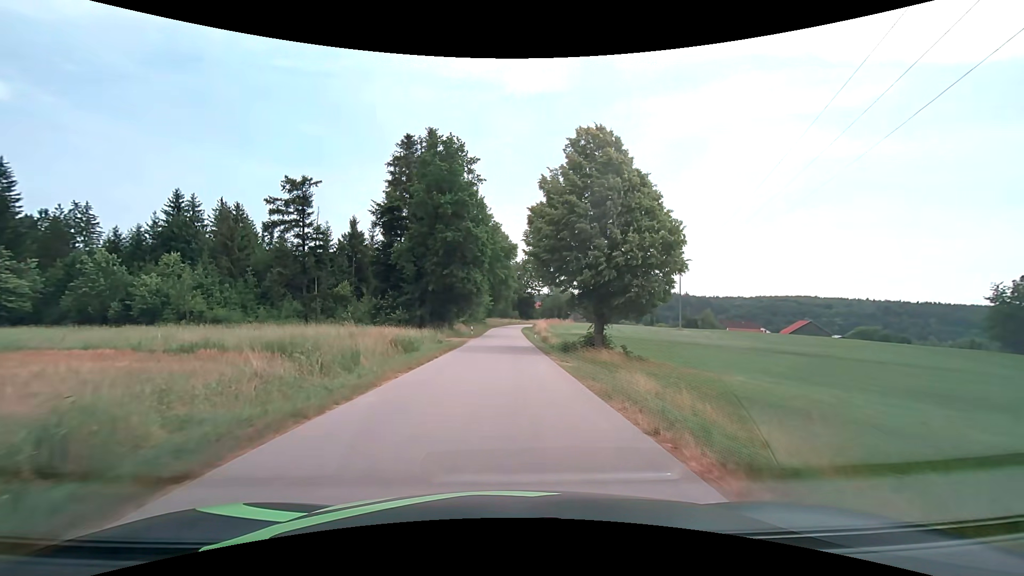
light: Day
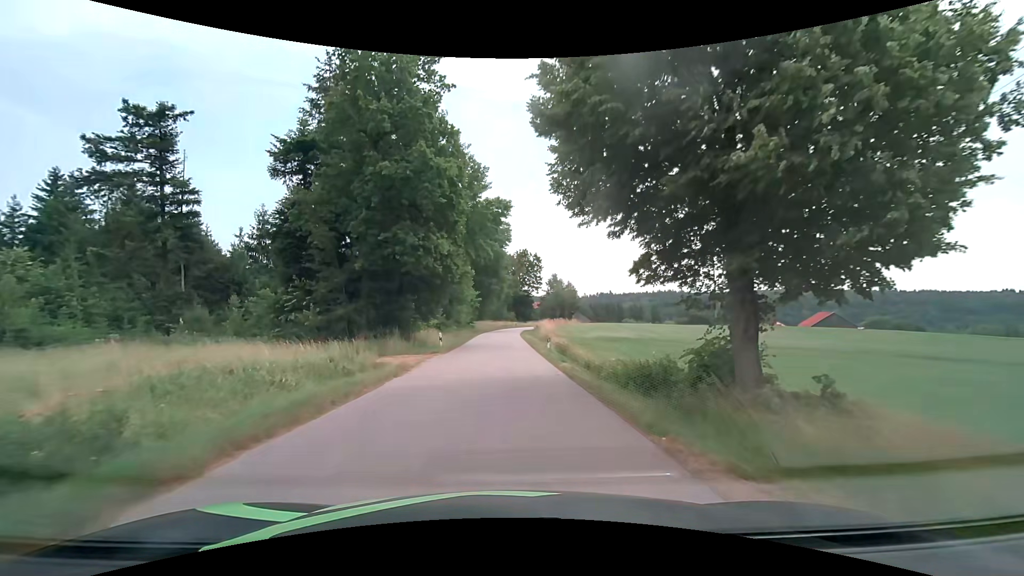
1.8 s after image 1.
(0.0, +19.2) m; 0°
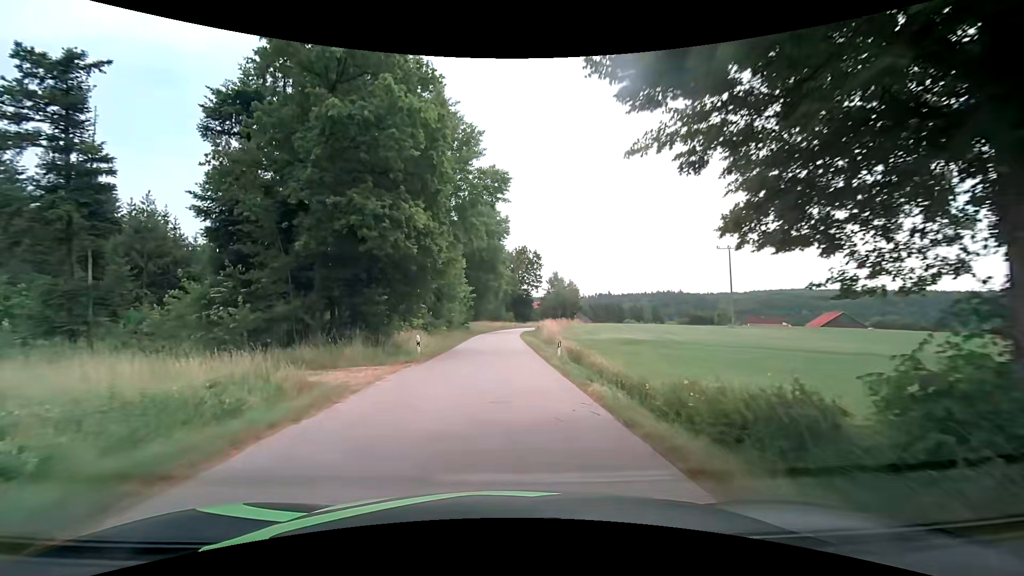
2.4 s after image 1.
(0.0, +6.5) m; 0°
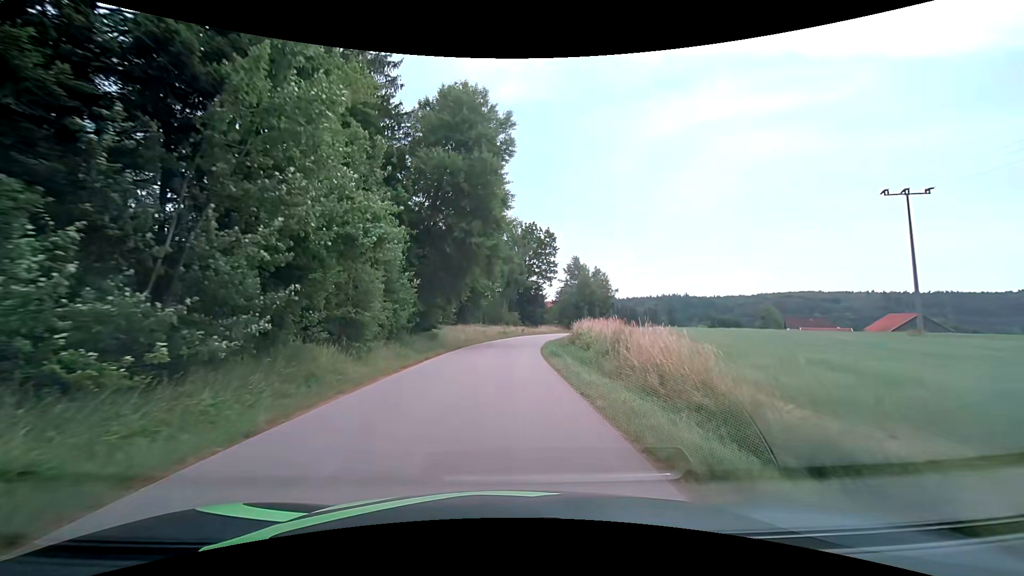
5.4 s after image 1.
(+0.1, +32.1) m; 0°
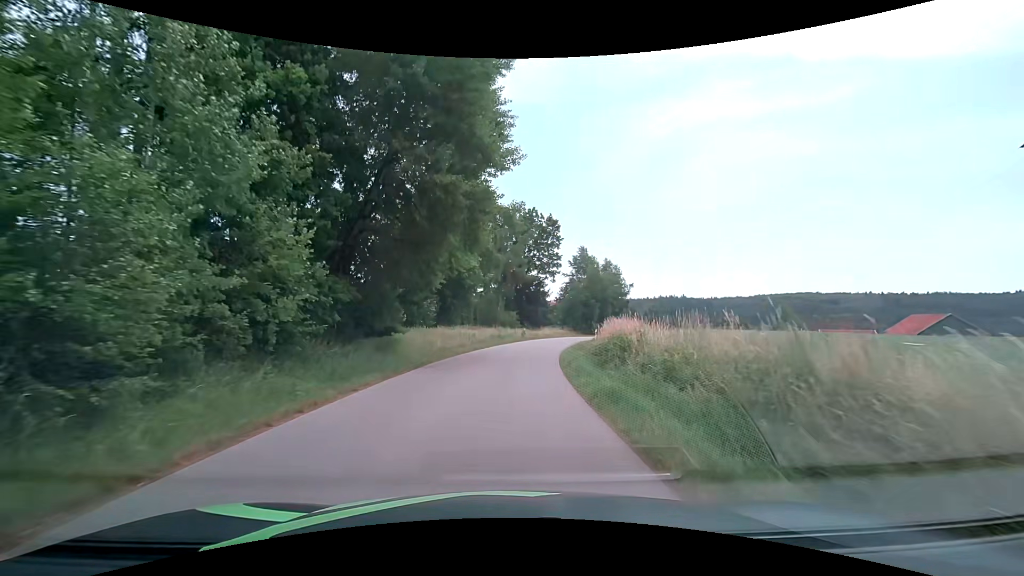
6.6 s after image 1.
(0.0, +12.0) m; 0°
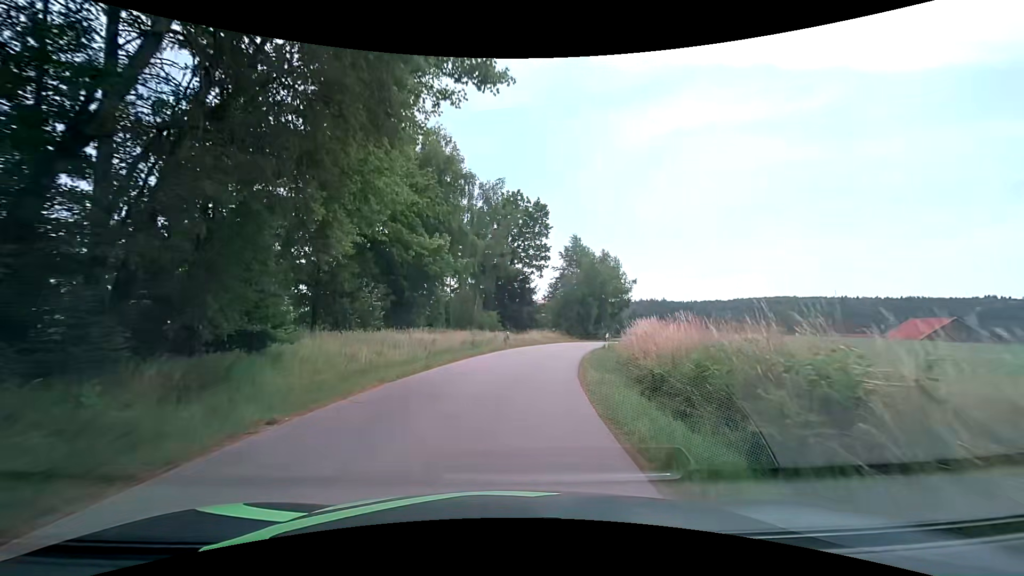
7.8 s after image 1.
(+0.3, +11.3) m; +2°
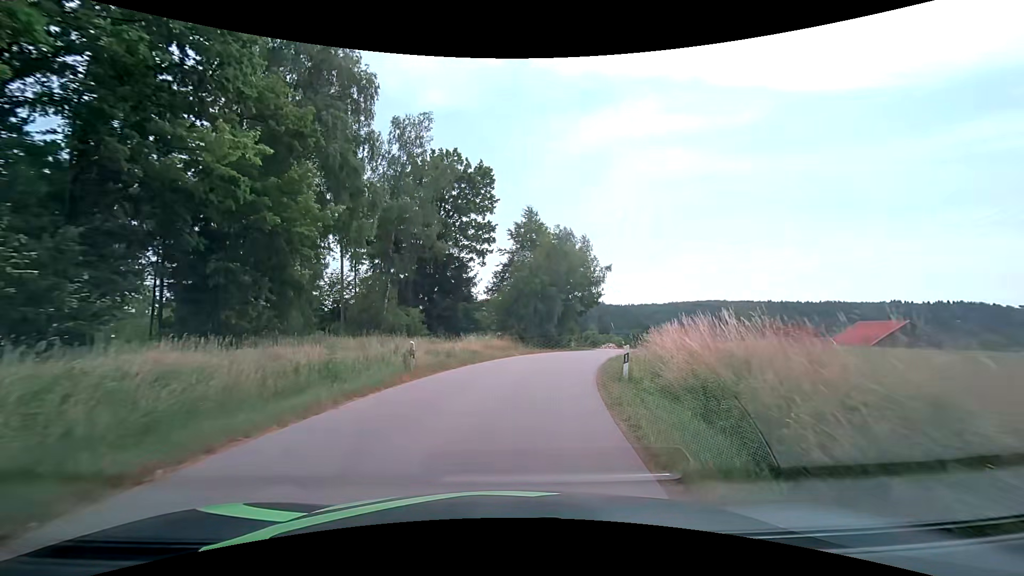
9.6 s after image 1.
(+0.9, +15.9) m; +7°
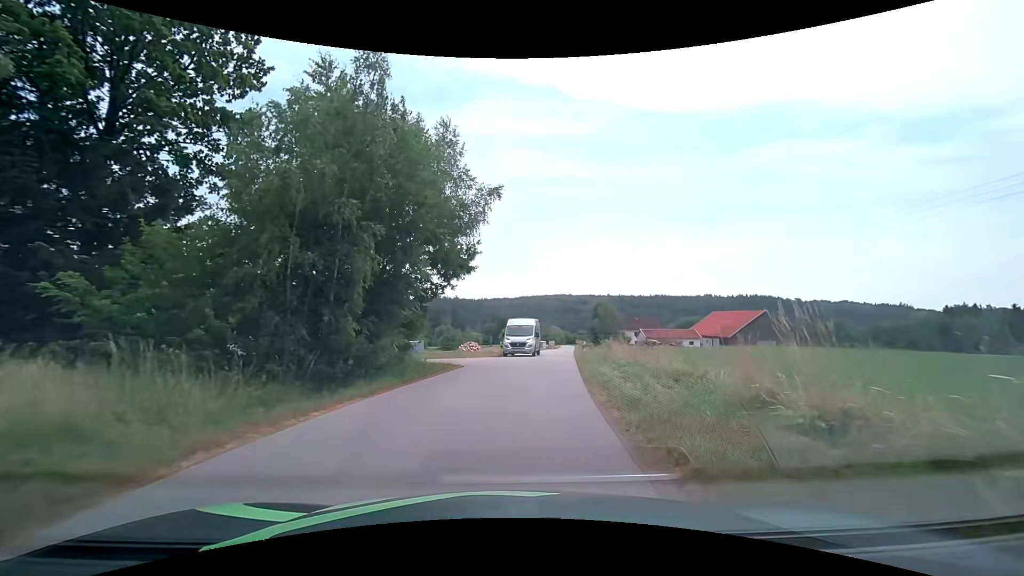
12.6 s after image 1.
(+2.8, +23.5) m; +16°
(+1, +10) (+2, +20) (+2, +30) (+4, +40) (+5, +50) (+6, +60) (+8, +70) (+9, +79) (+11, +89) (+12, +99) m
